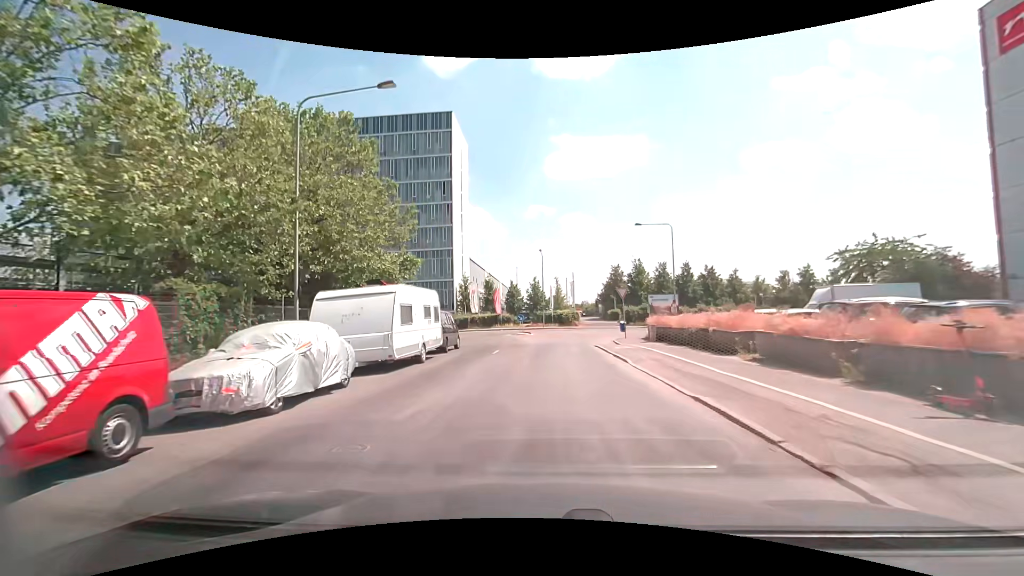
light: Day
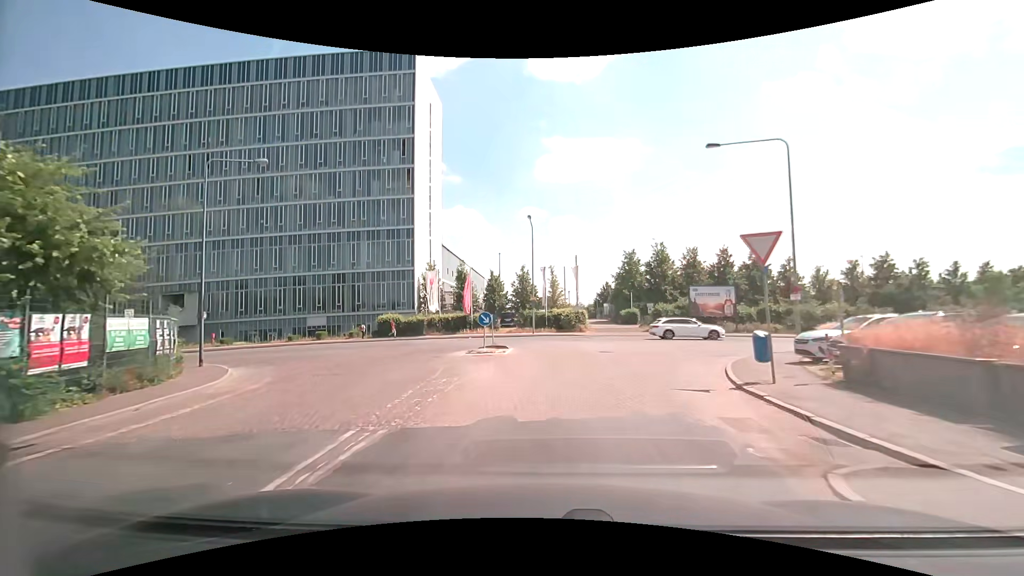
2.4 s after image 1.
(+0.1, +21.3) m; 0°
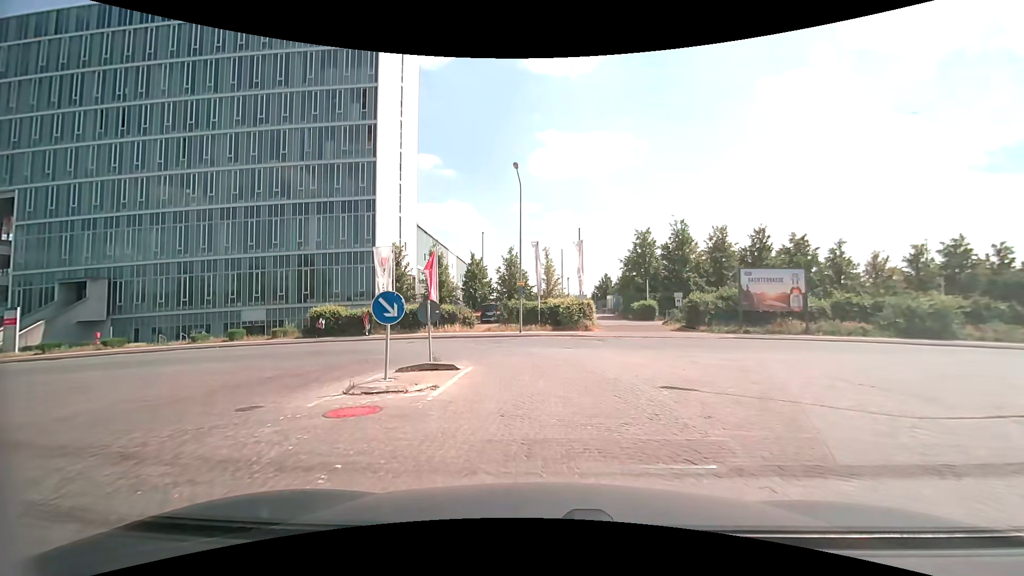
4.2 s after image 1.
(+0.3, +12.2) m; +1°
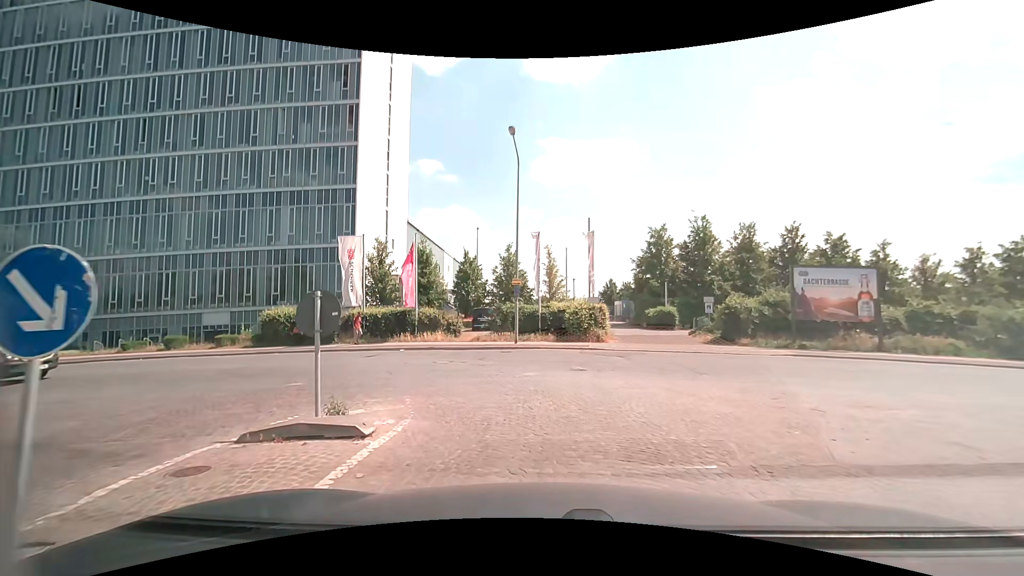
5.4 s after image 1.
(0.0, +6.0) m; 0°
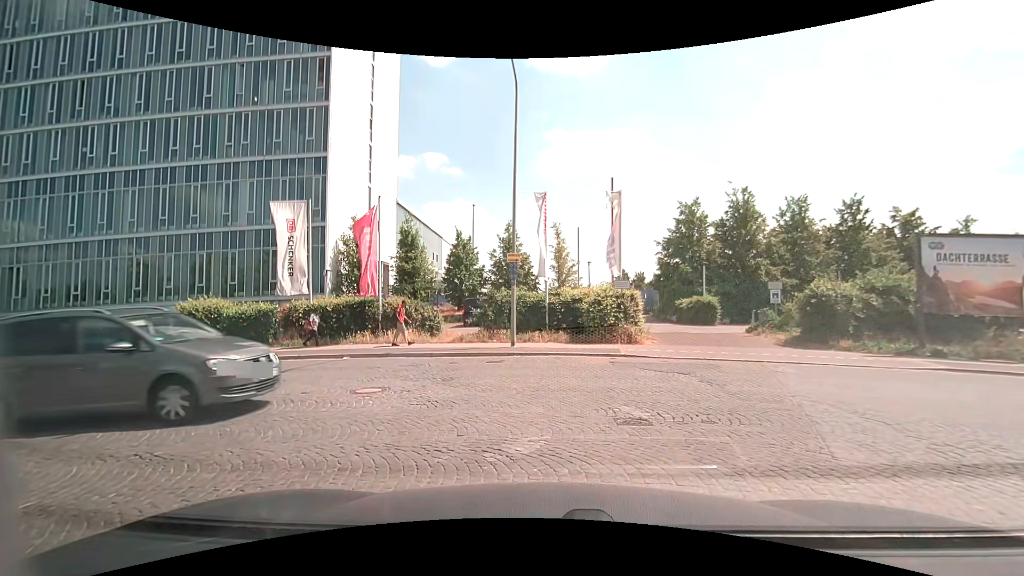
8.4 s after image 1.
(0.0, +7.1) m; 0°
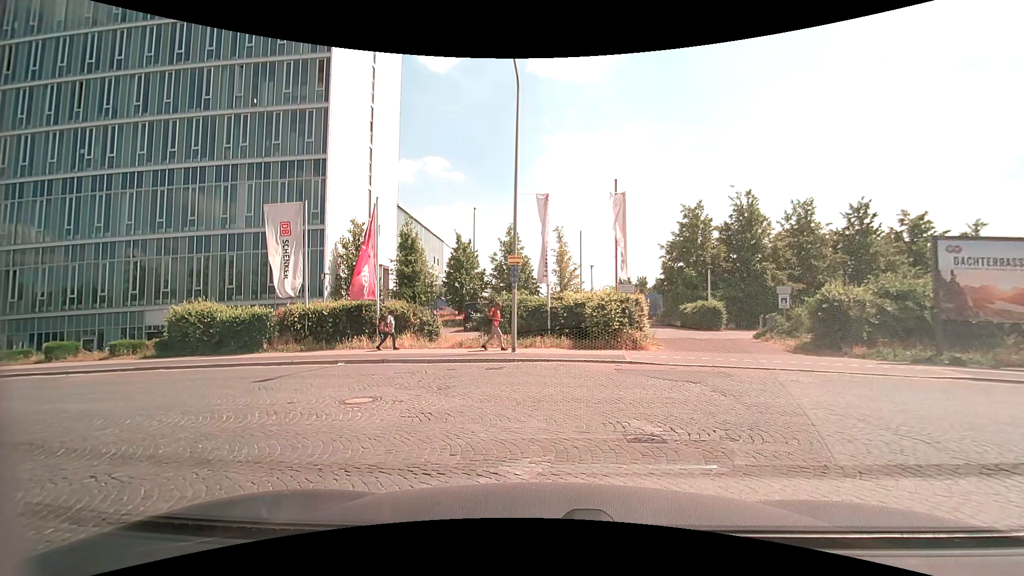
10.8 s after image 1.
(0.0, +0.6) m; 0°
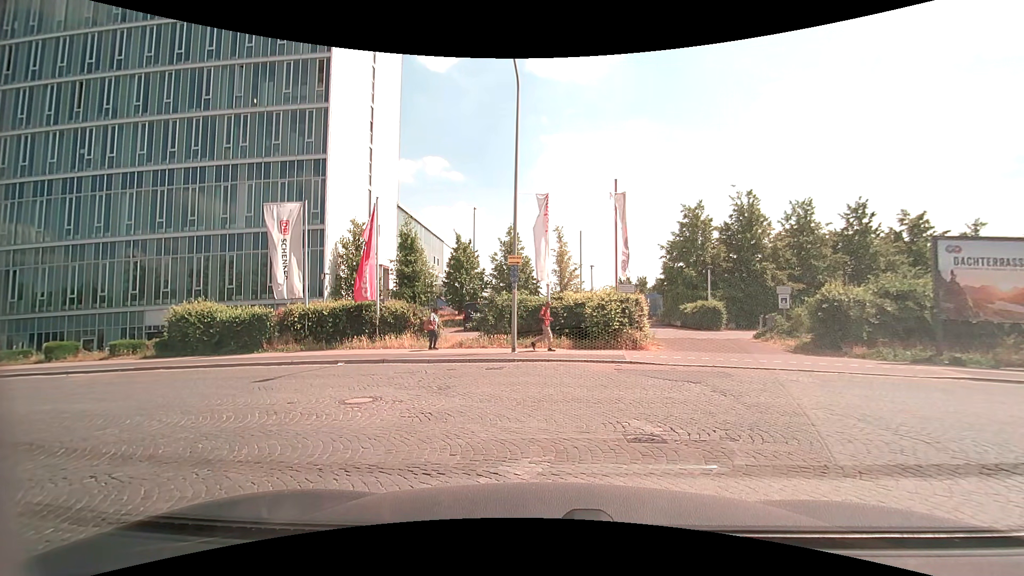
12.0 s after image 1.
(0.0, 0.0) m; 0°
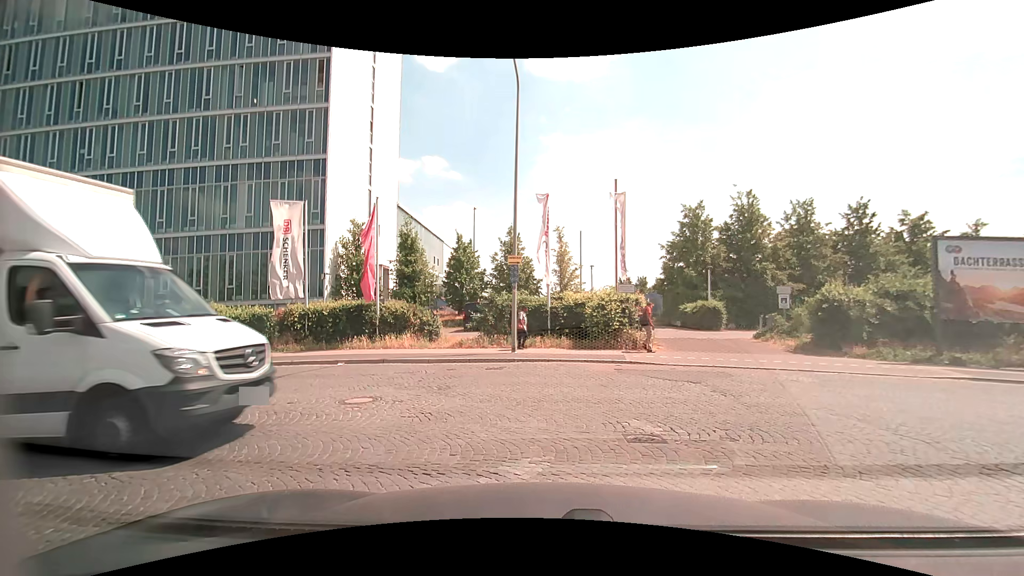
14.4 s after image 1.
(0.0, 0.0) m; 0°
